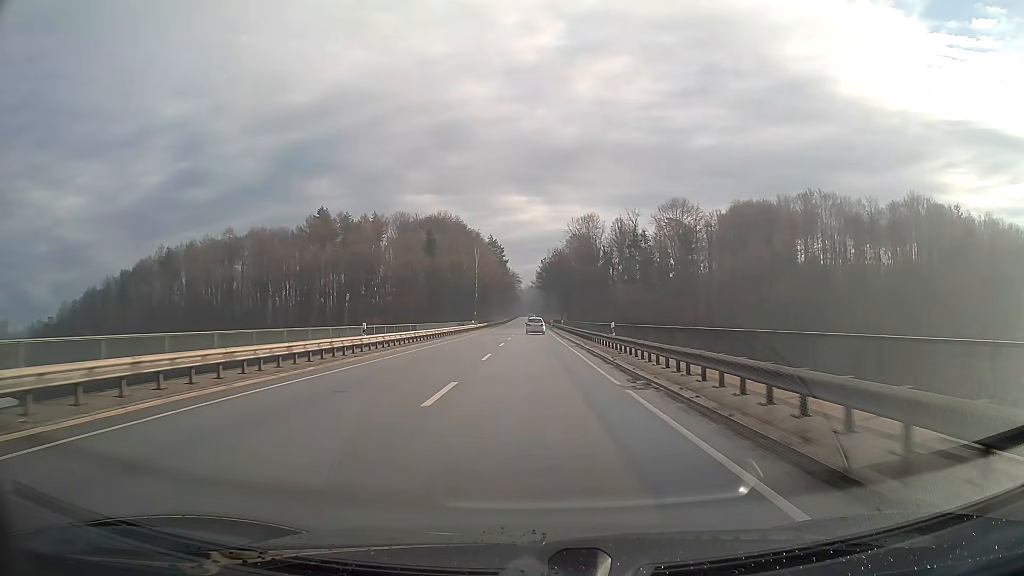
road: primary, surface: asphalt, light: Day
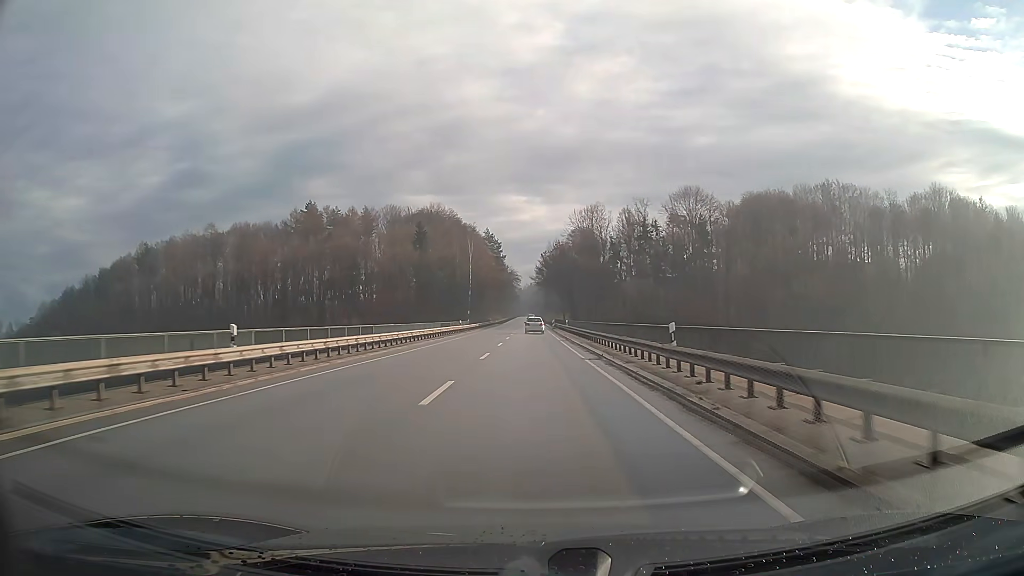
(0.0, +12.5) m; 0°
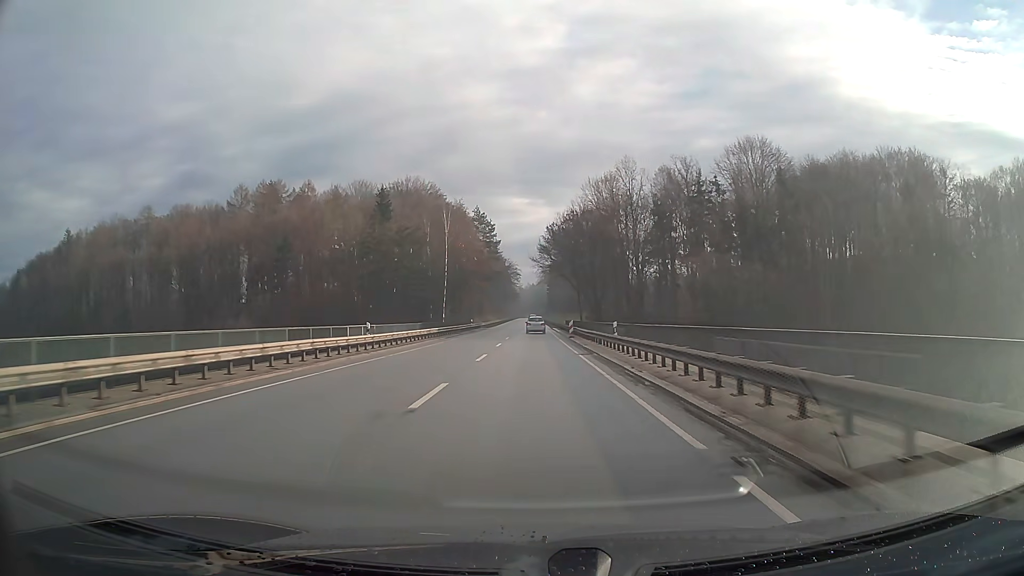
(-0.1, +37.3) m; 0°
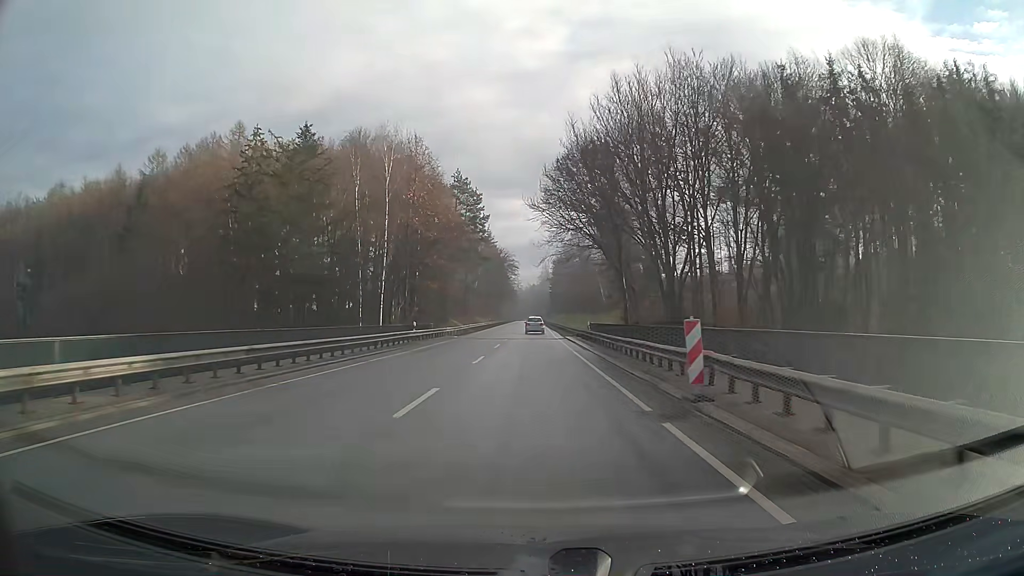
(0.0, +37.0) m; 0°
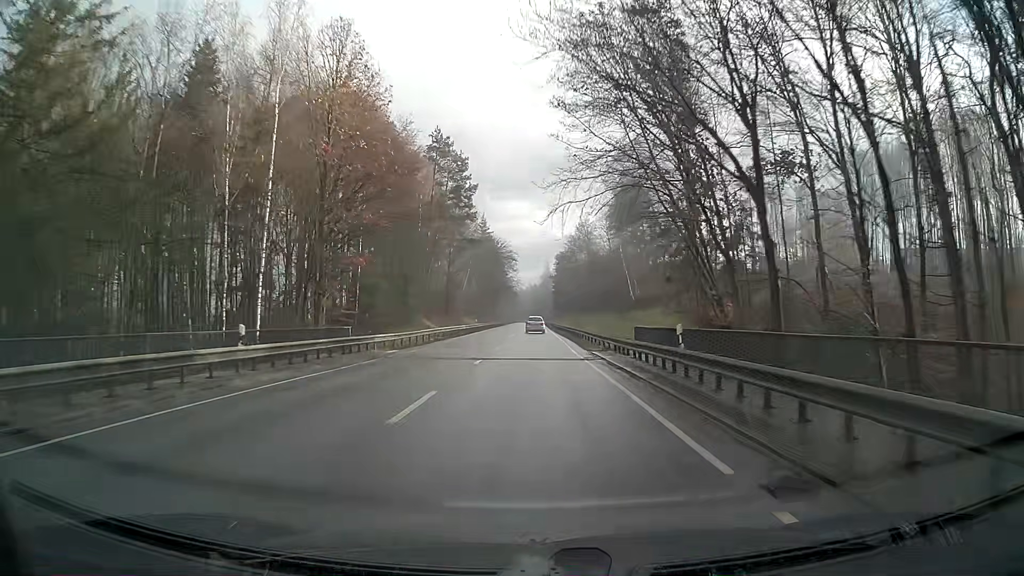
(0.0, +24.4) m; 0°
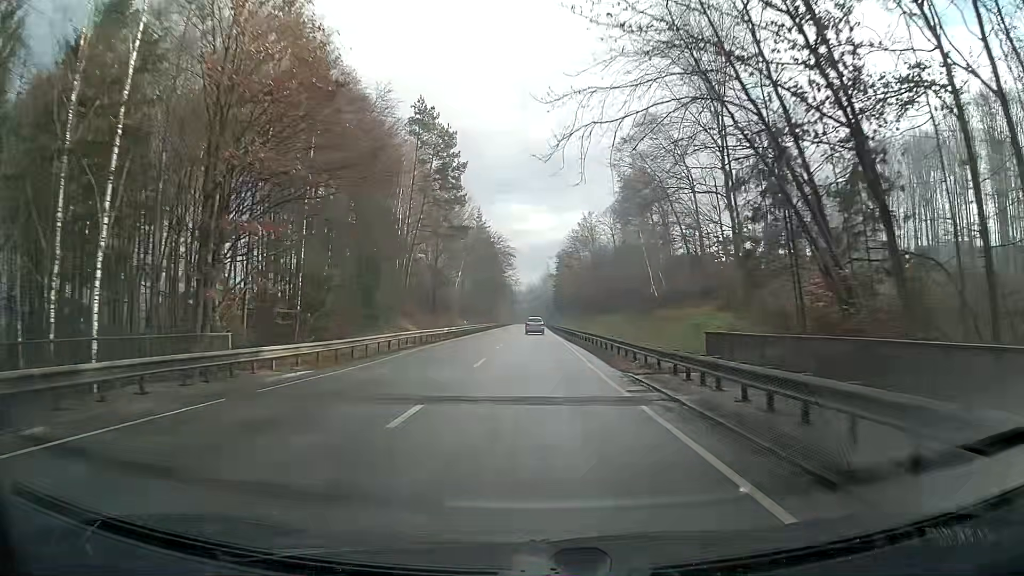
(0.0, +12.2) m; 0°
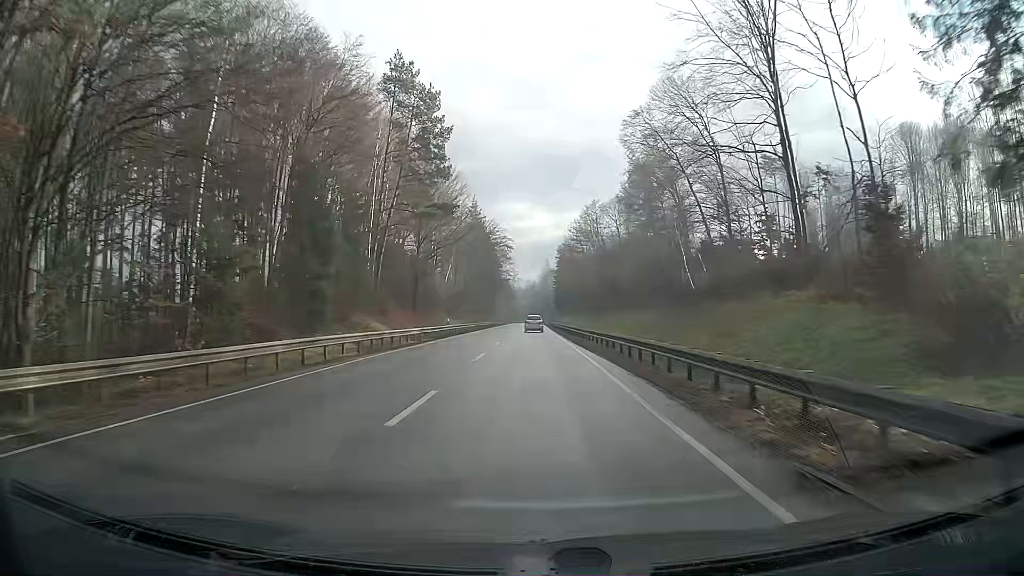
(0.0, +12.2) m; 0°
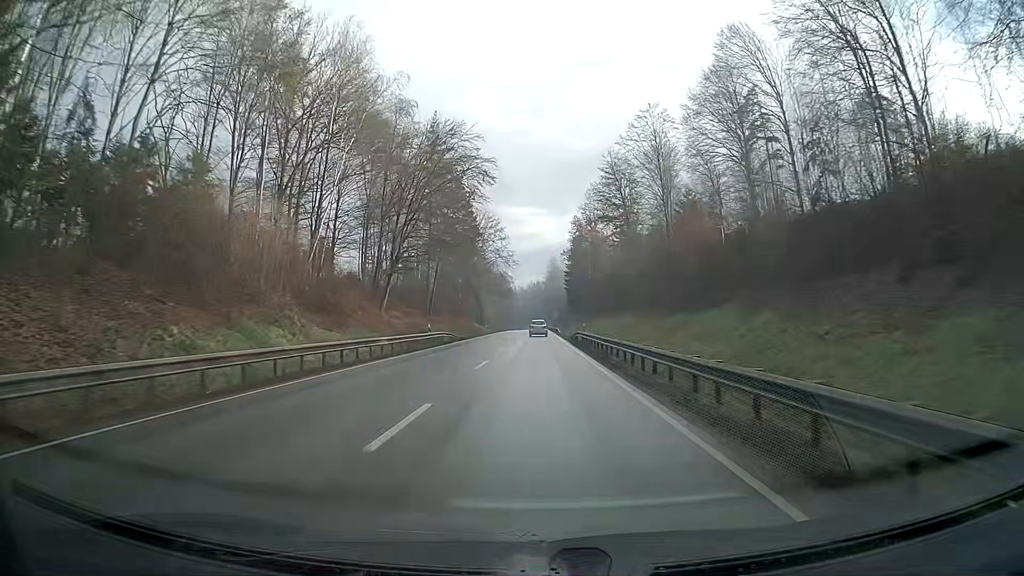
(-0.3, +61.7) m; 0°
